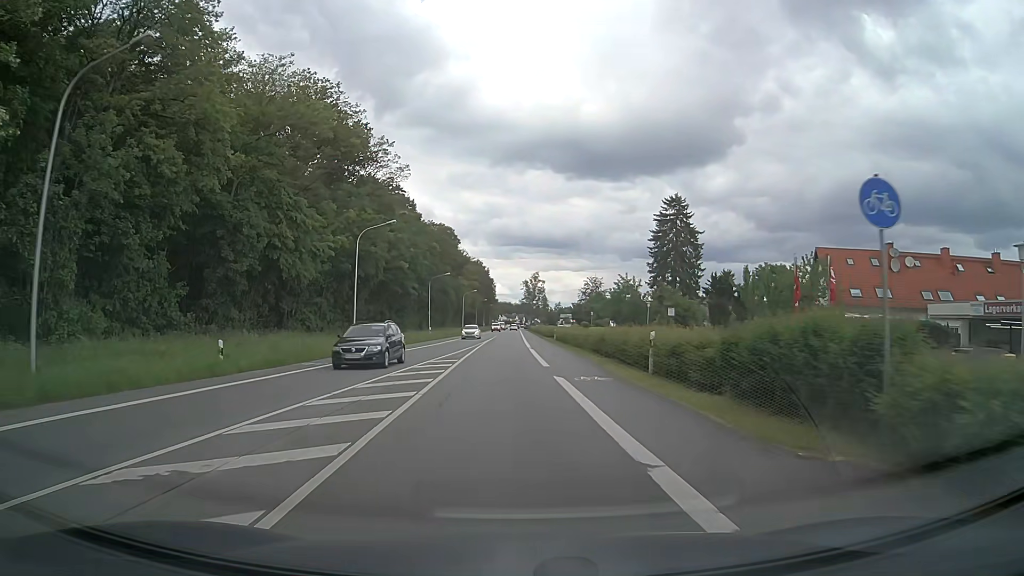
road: primary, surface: asphalt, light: Day
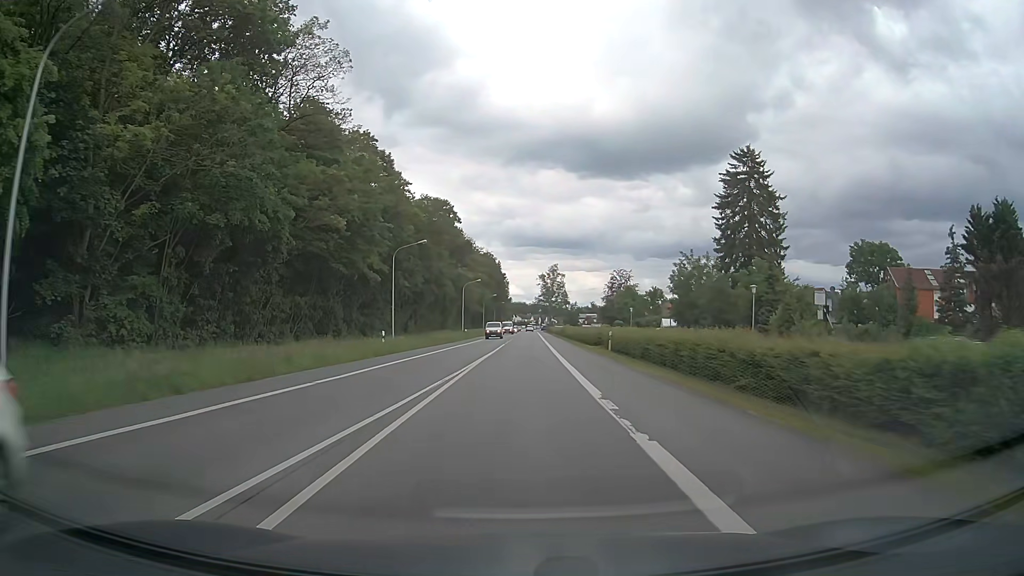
(-0.5, +31.3) m; -1°
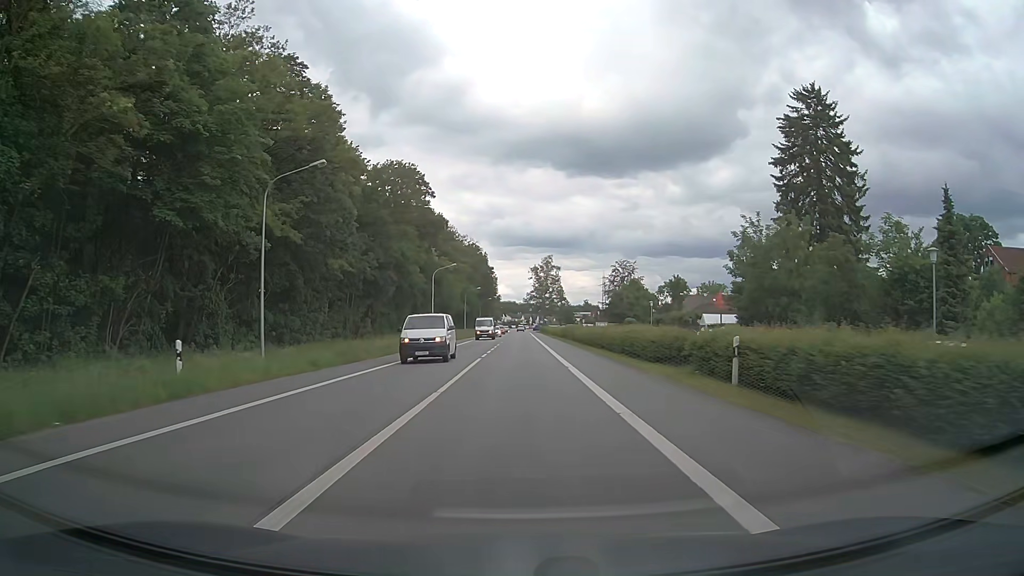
(+0.1, +23.4) m; +1°
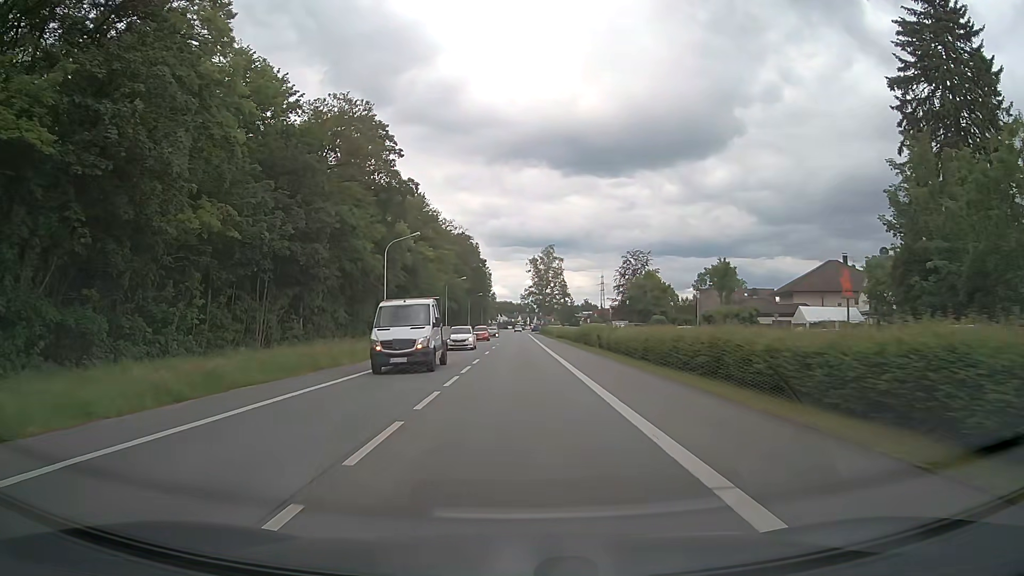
(0.0, +23.4) m; 0°
